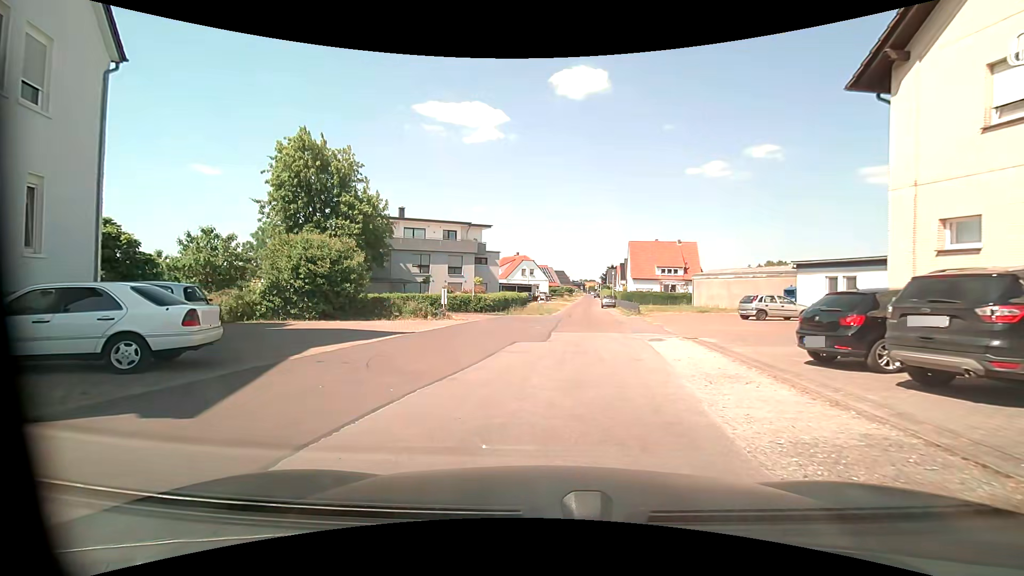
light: Day
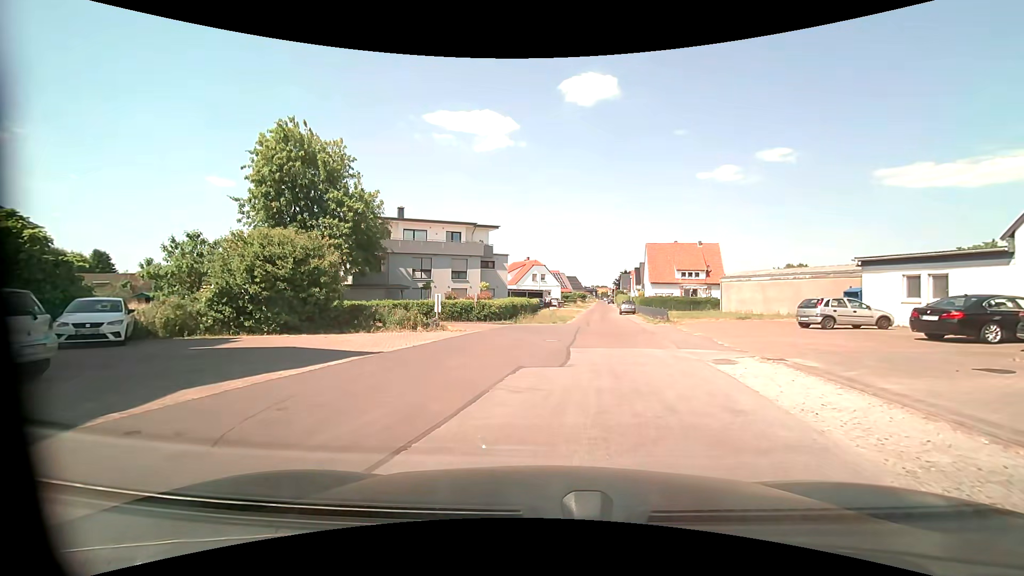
(-0.1, +4.8) m; -1°
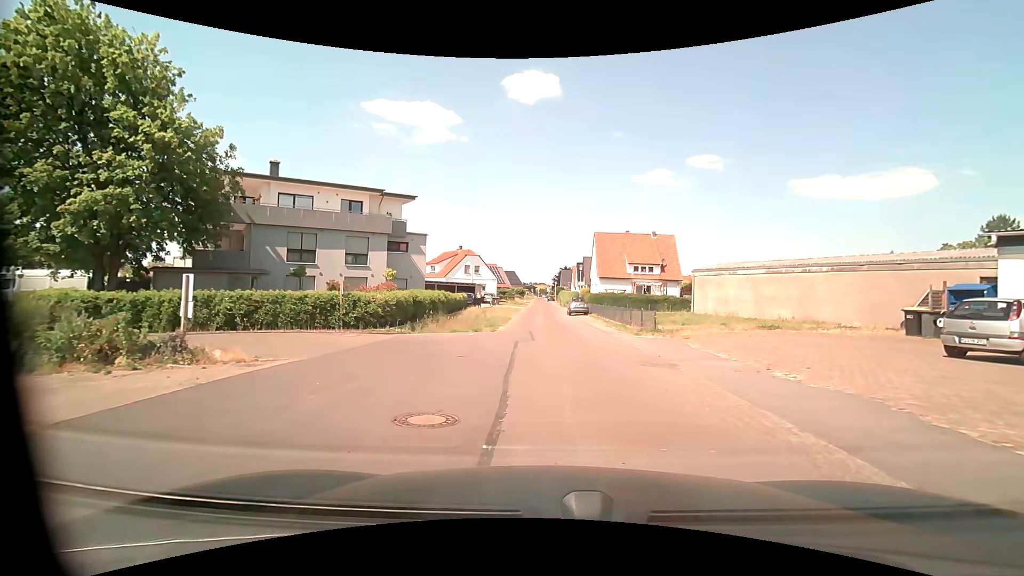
(+0.6, +12.6) m; +7°
